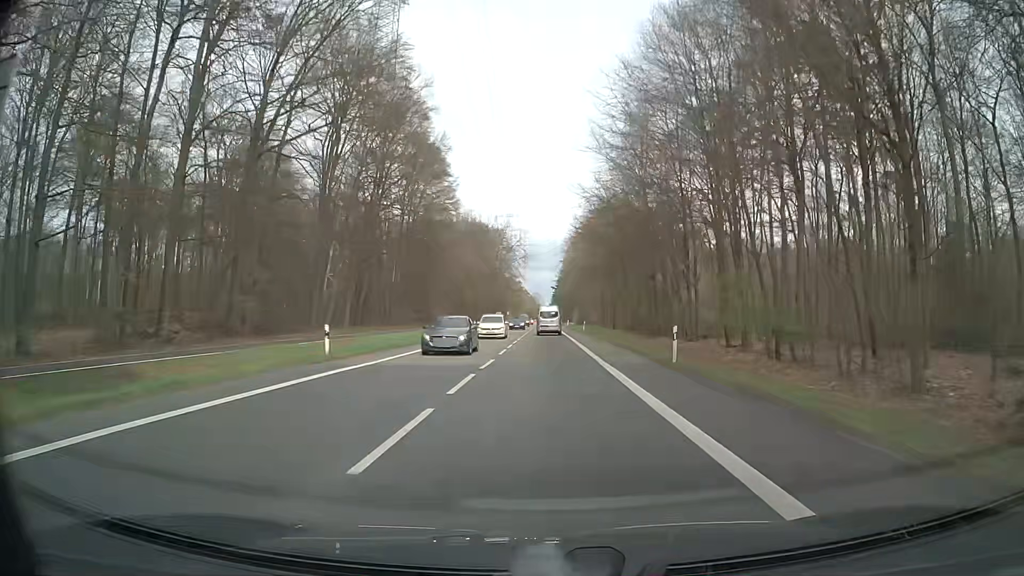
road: secondary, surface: asphalt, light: Day
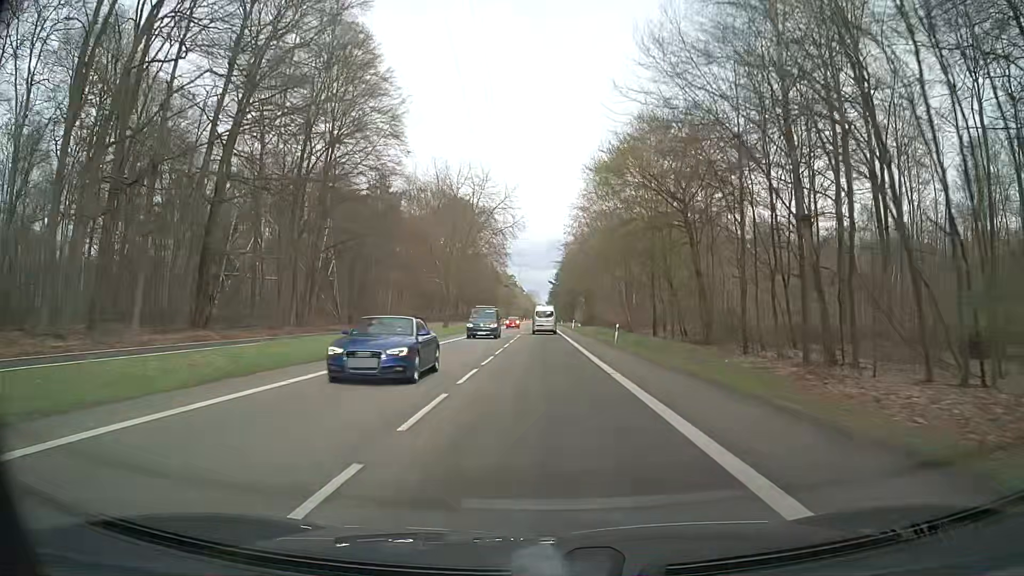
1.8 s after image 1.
(+0.2, +34.2) m; 0°
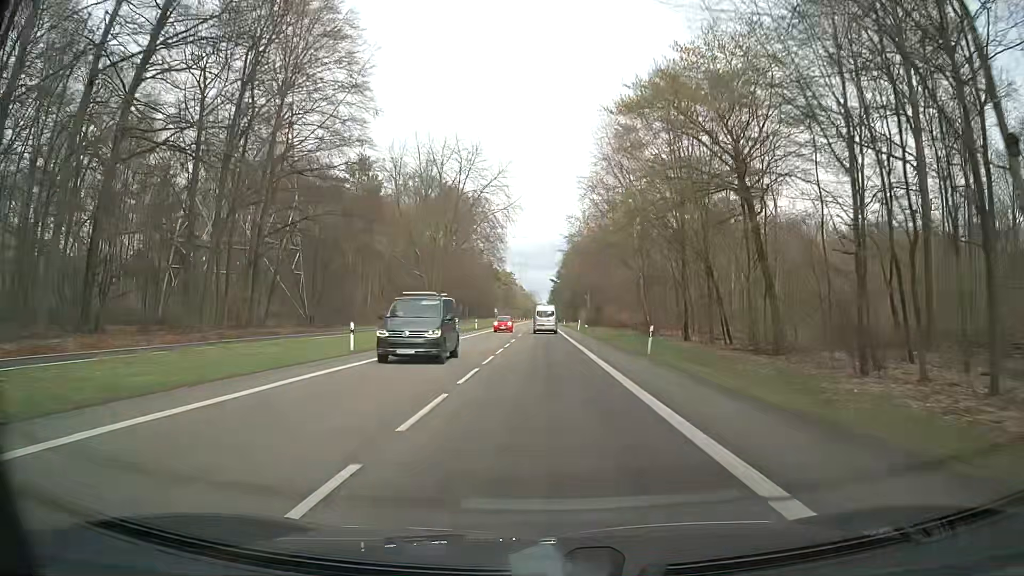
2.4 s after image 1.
(0.0, +11.5) m; 0°
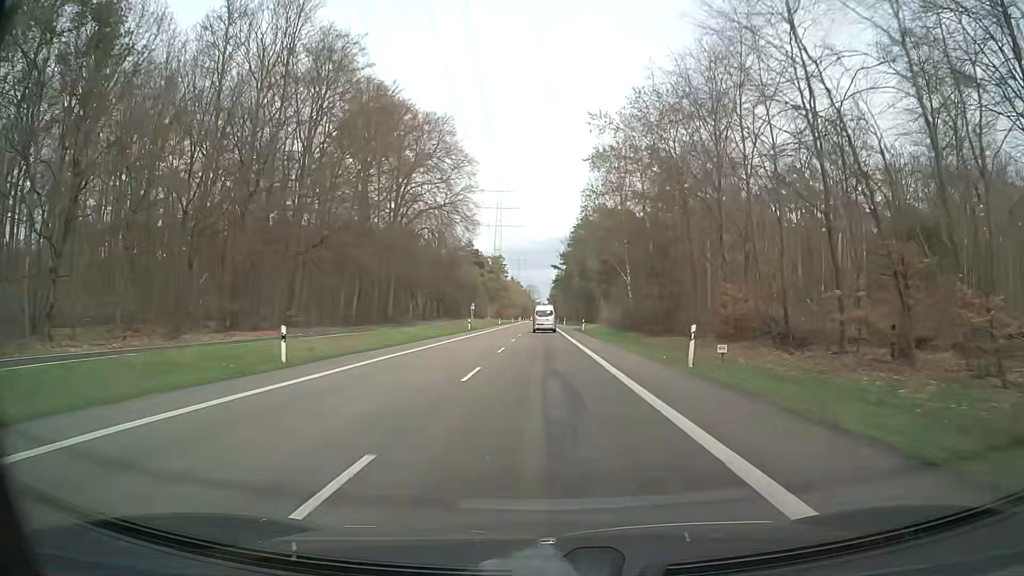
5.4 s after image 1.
(+0.3, +57.4) m; +1°
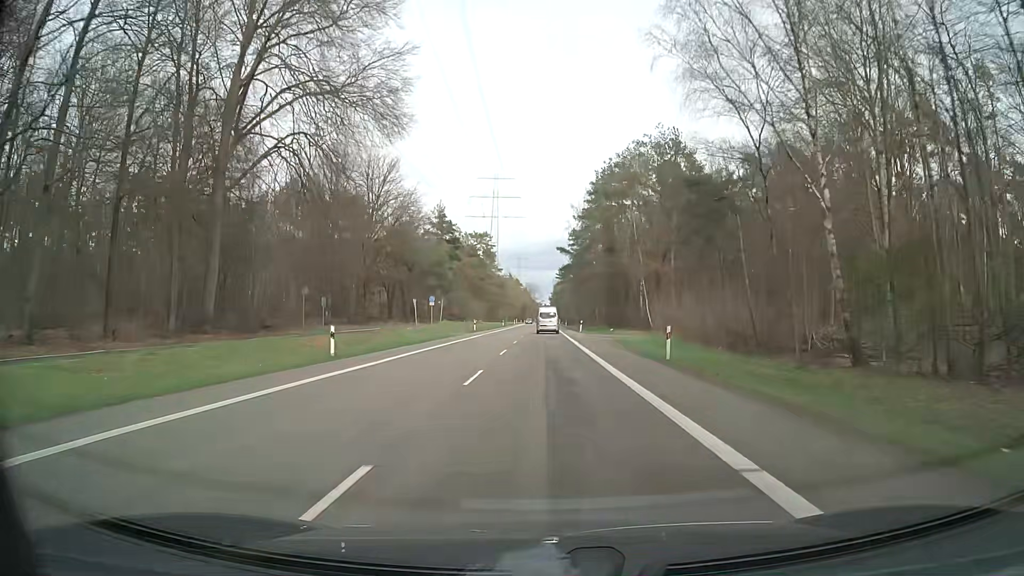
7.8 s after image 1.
(-0.4, +46.0) m; 0°
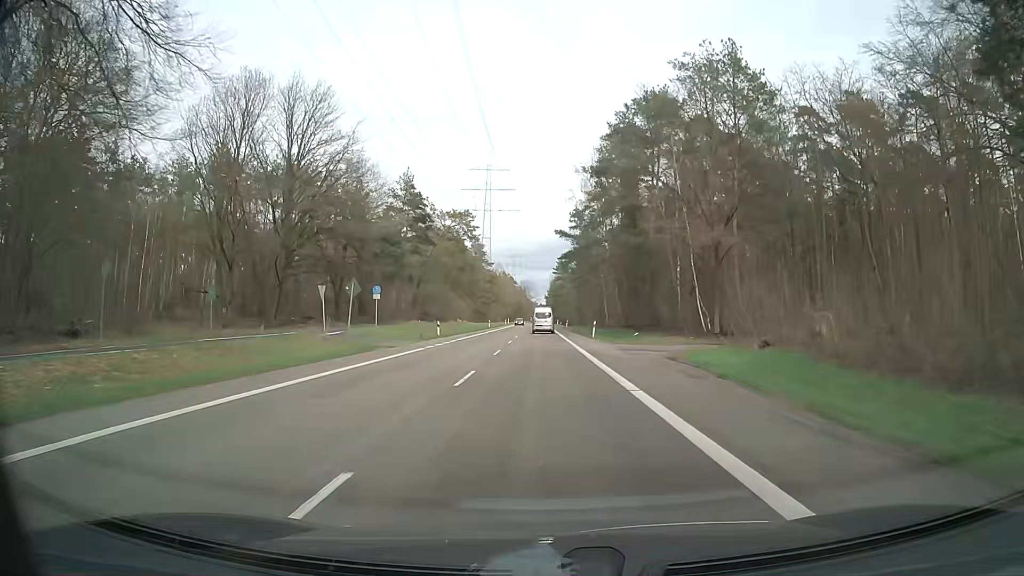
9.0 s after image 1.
(+0.1, +23.2) m; 0°
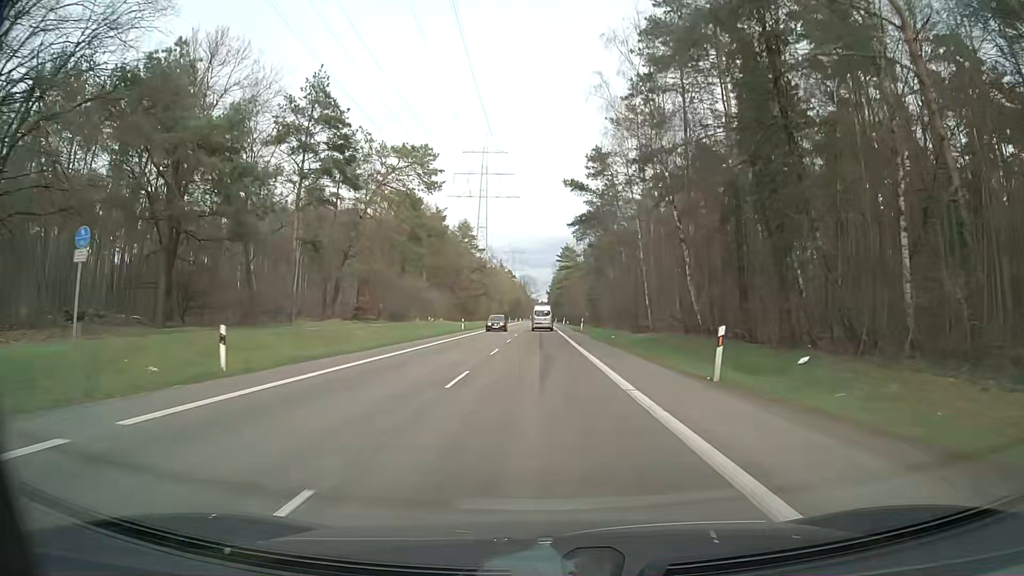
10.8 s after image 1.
(0.0, +34.9) m; 0°
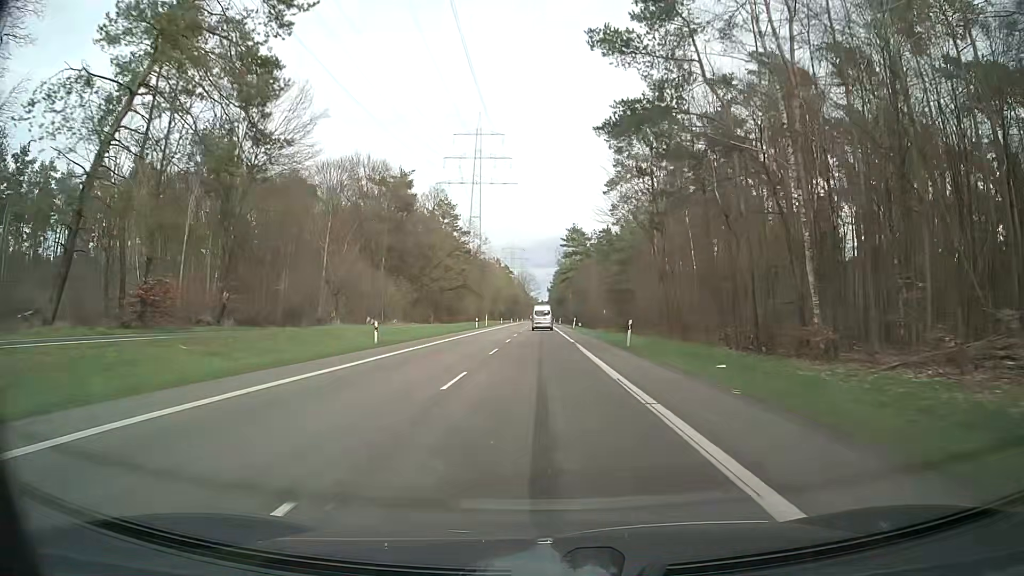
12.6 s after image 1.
(0.0, +34.6) m; 0°
(0, +10) (0, +20) (0, +30) (0, +40) (0, +50) (0, +60) (0, +70) (0, +80) (0, +90) (0, +100) m
